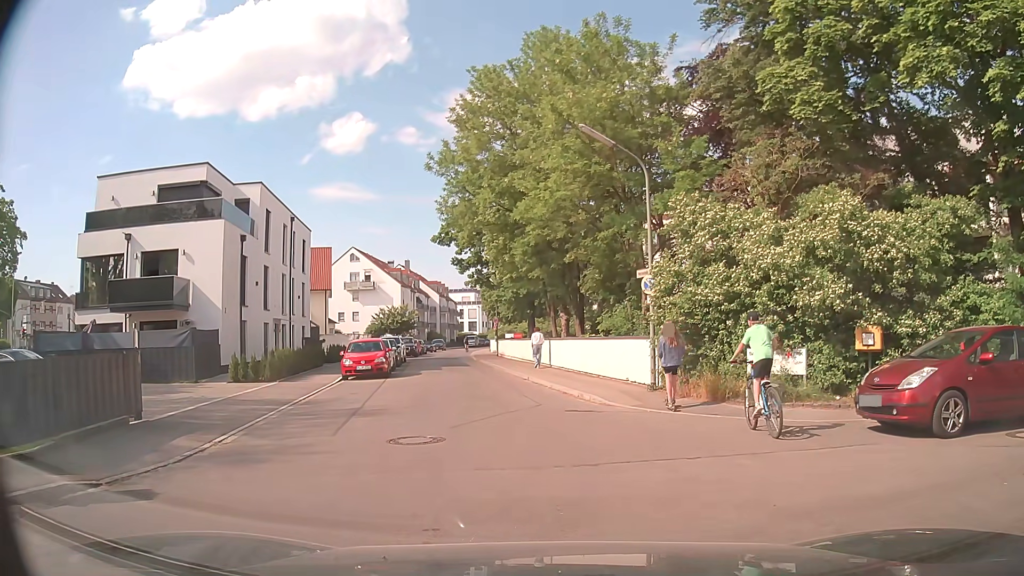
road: residential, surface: asphalt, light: Day
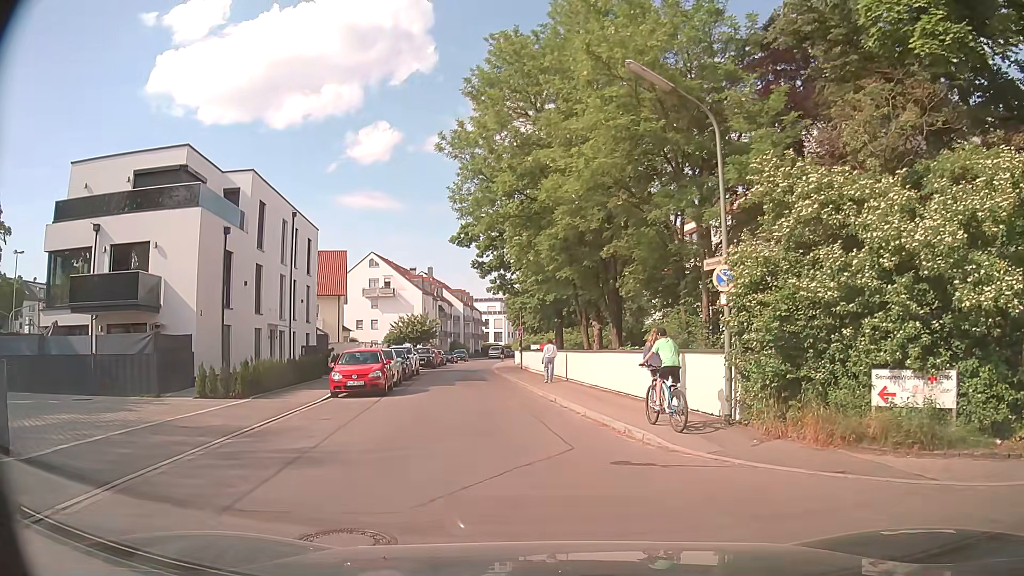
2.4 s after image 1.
(+0.2, +4.5) m; +1°
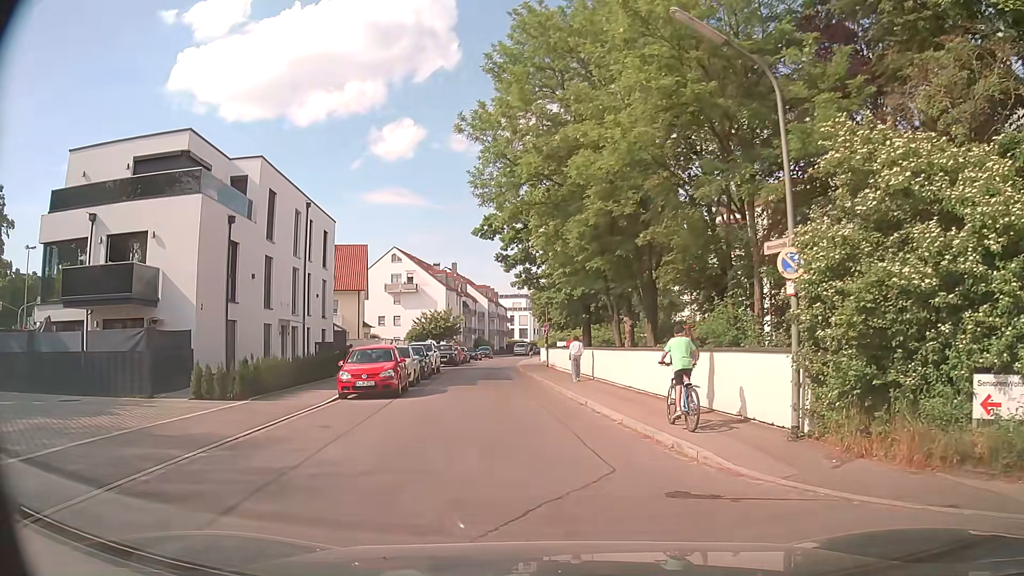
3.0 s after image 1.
(0.0, +1.9) m; -1°
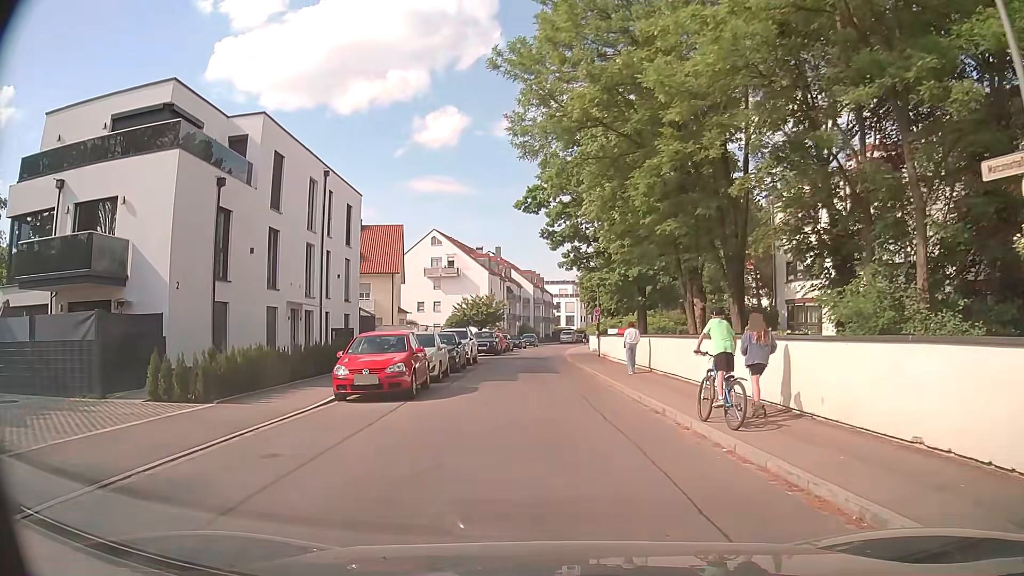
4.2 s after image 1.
(-0.3, +4.6) m; -6°
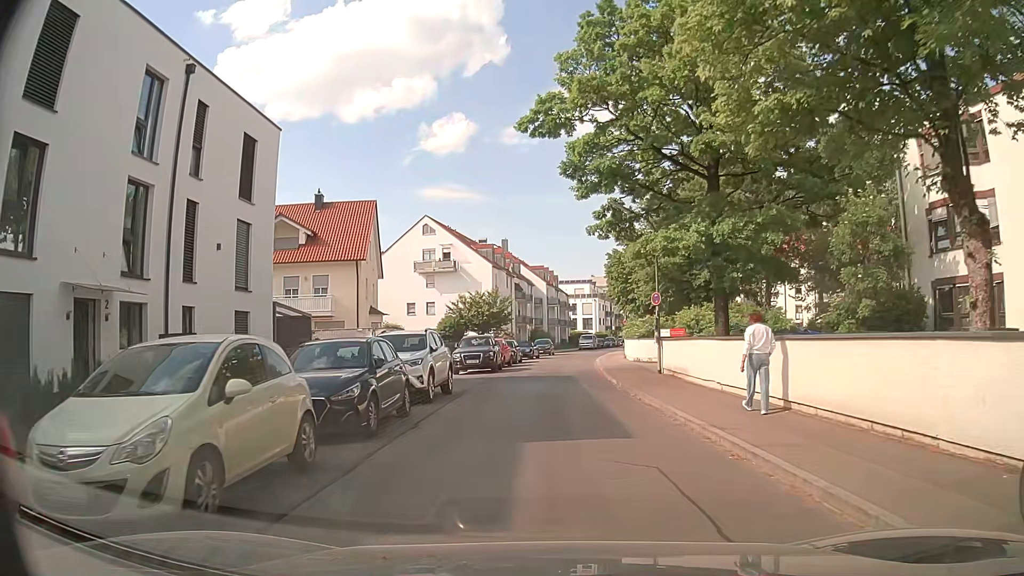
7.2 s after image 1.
(-0.2, +15.2) m; -3°
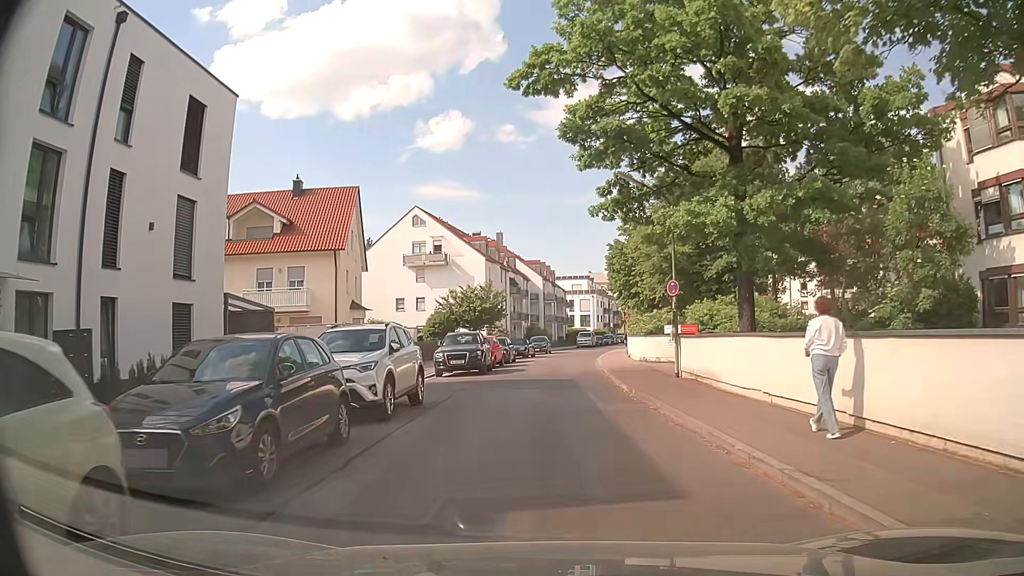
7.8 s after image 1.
(+0.2, +3.8) m; +2°
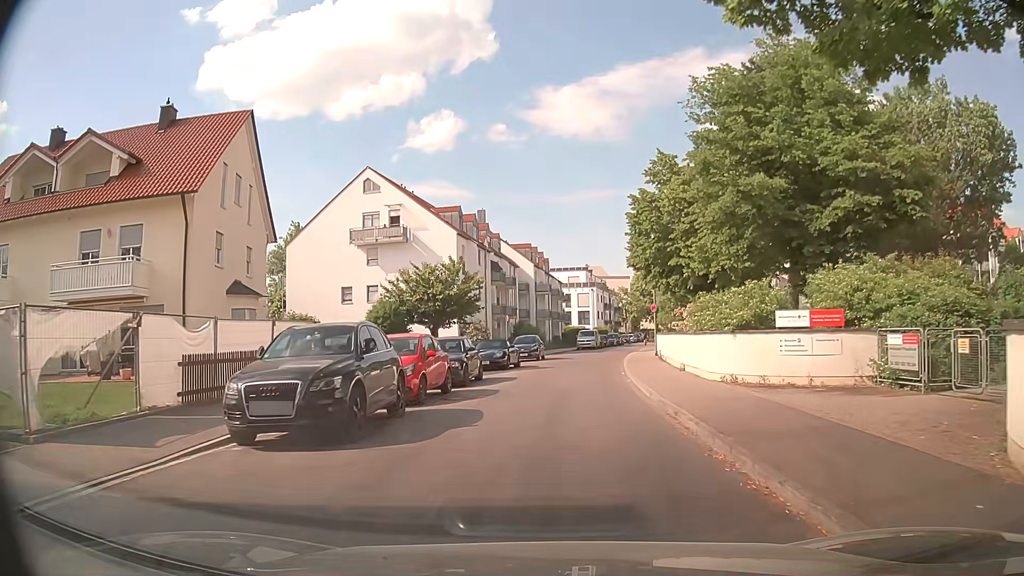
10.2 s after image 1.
(+0.1, +16.5) m; +1°
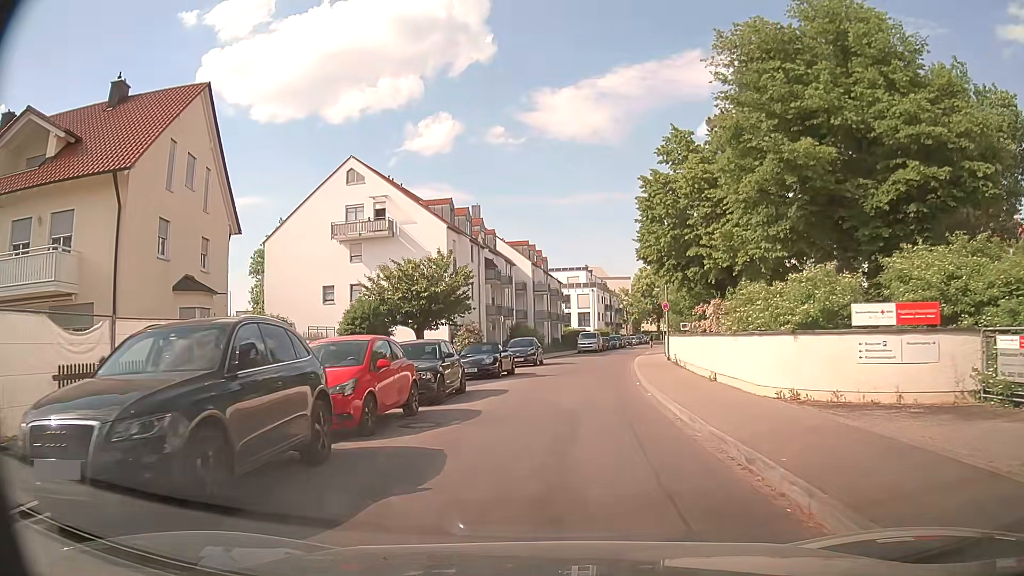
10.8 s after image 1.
(0.0, +4.2) m; 0°
(0, +10) (0, +20) (+1, +30) (+3, +40) (+4, +50) (+6, +60) (+8, +69) (+10, +79) (+12, +89) (+14, +99) m
